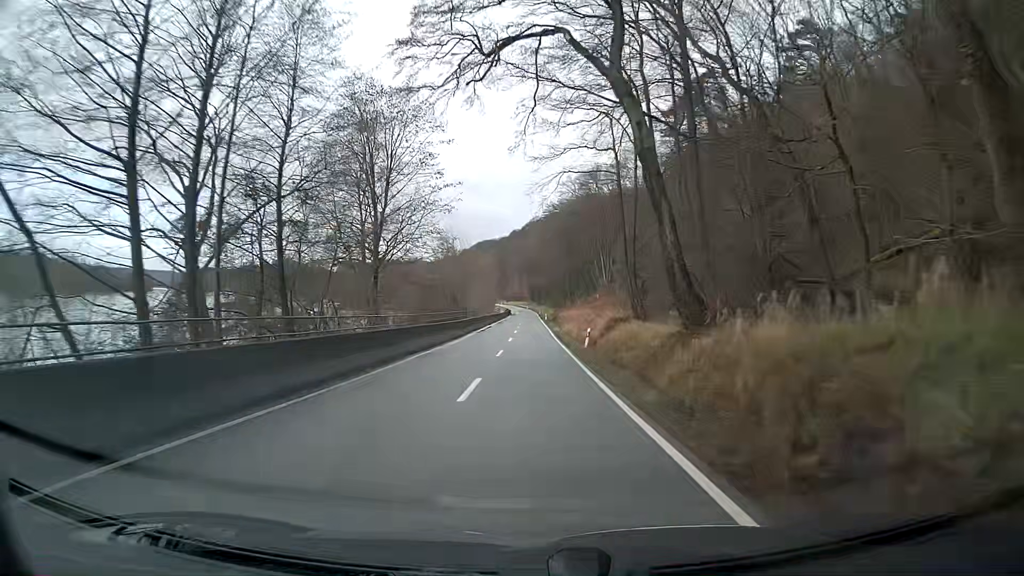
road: secondary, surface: asphalt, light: Day
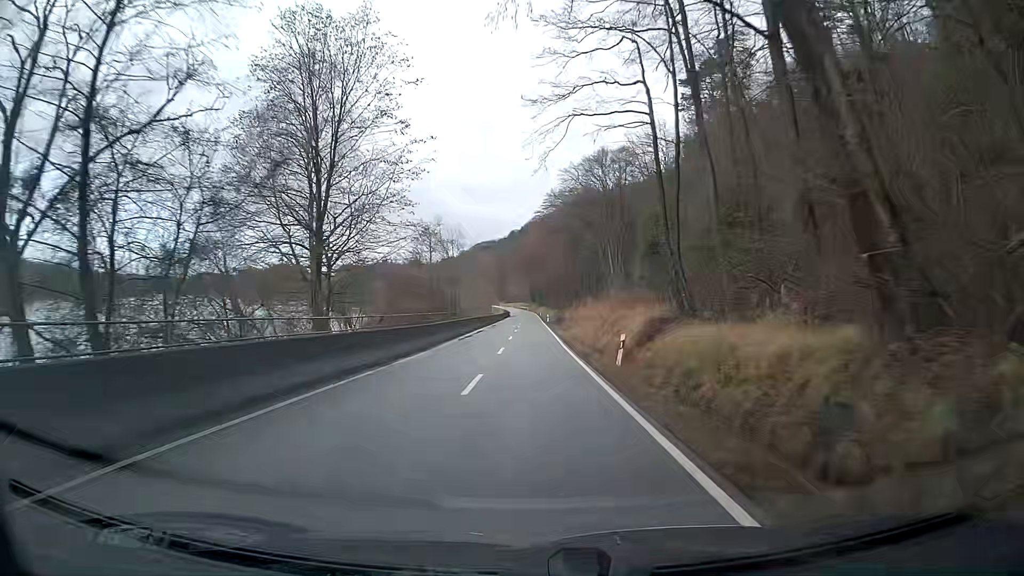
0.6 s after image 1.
(0.0, +11.2) m; 0°
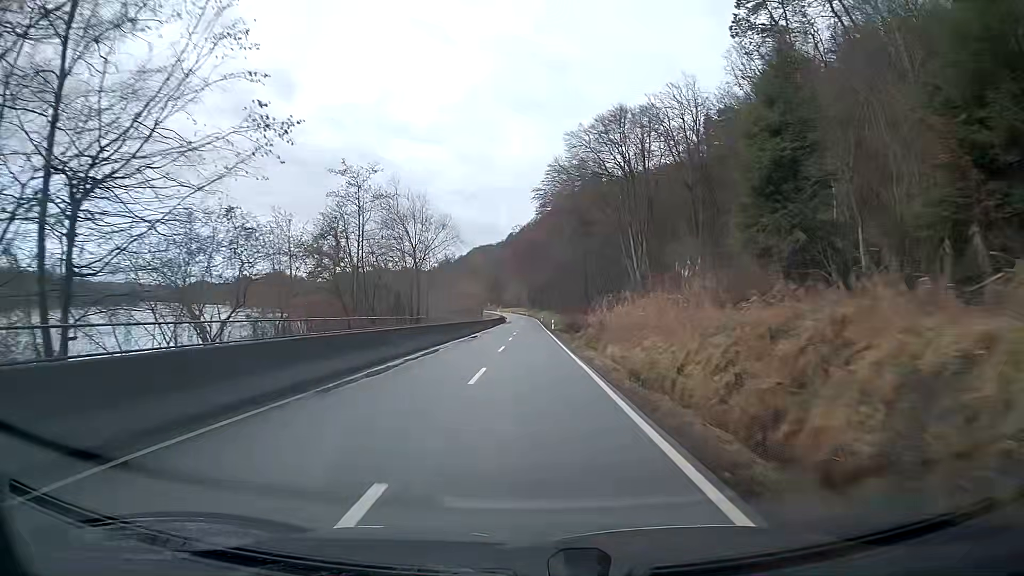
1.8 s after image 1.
(-0.1, +22.4) m; 0°
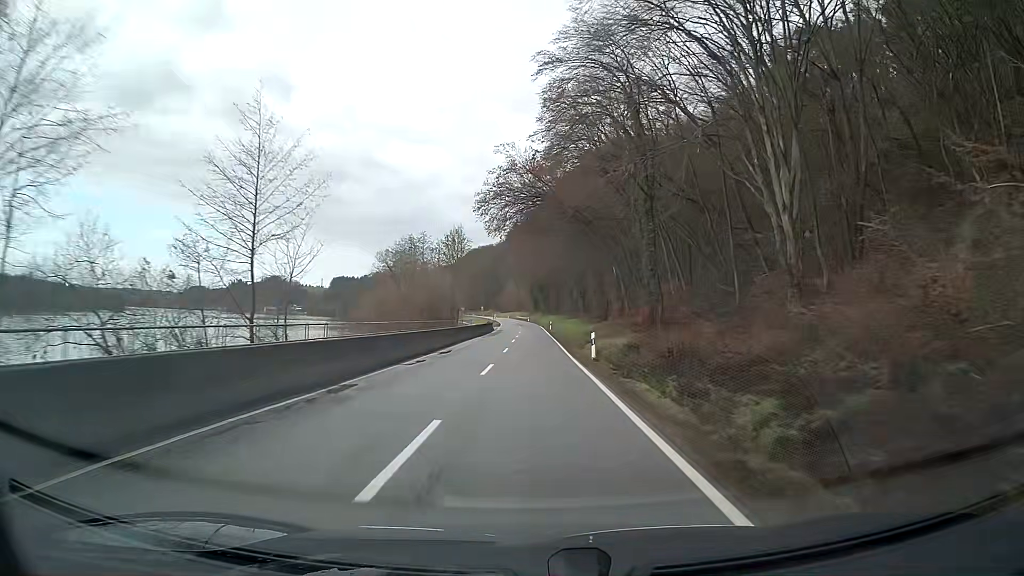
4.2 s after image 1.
(-0.1, +44.4) m; 0°
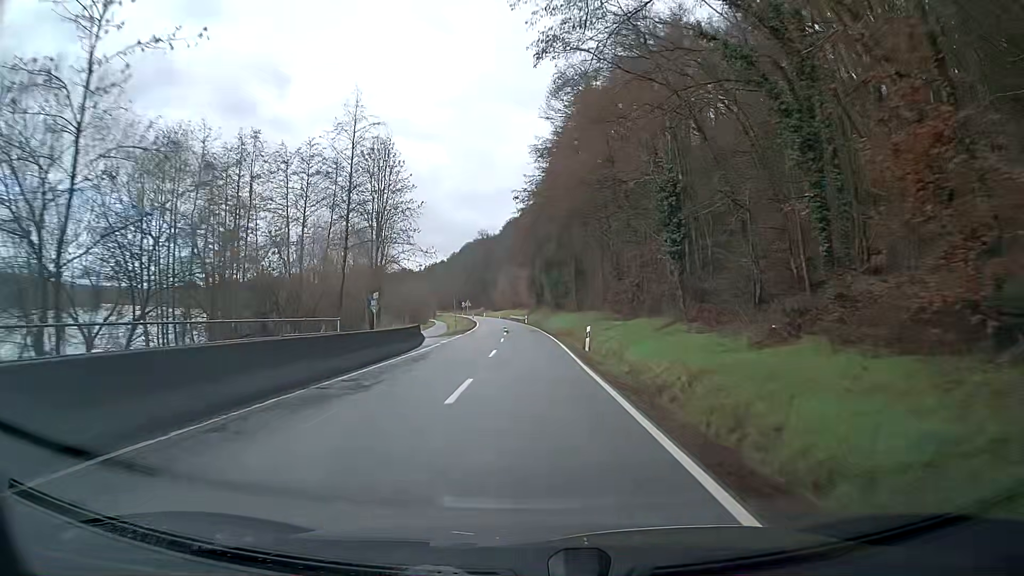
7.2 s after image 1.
(-0.1, +54.9) m; 0°
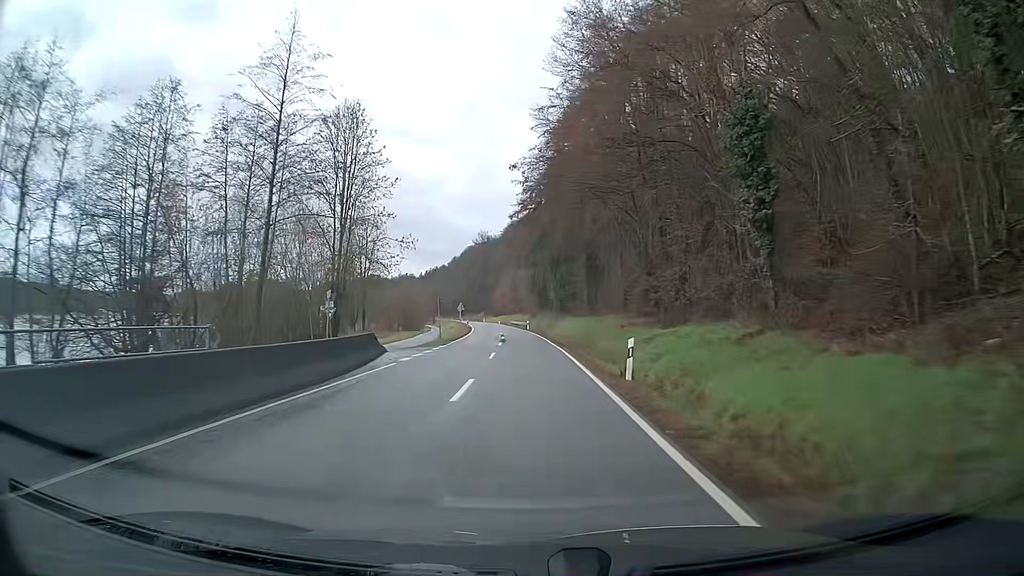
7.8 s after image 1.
(0.0, +10.9) m; 0°
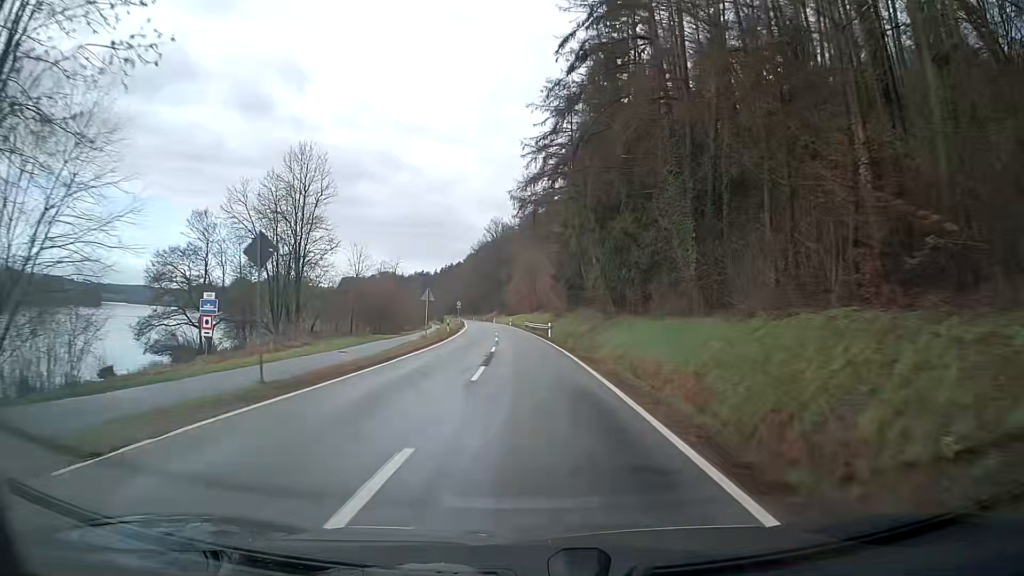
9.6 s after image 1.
(-0.6, +32.6) m; -2°
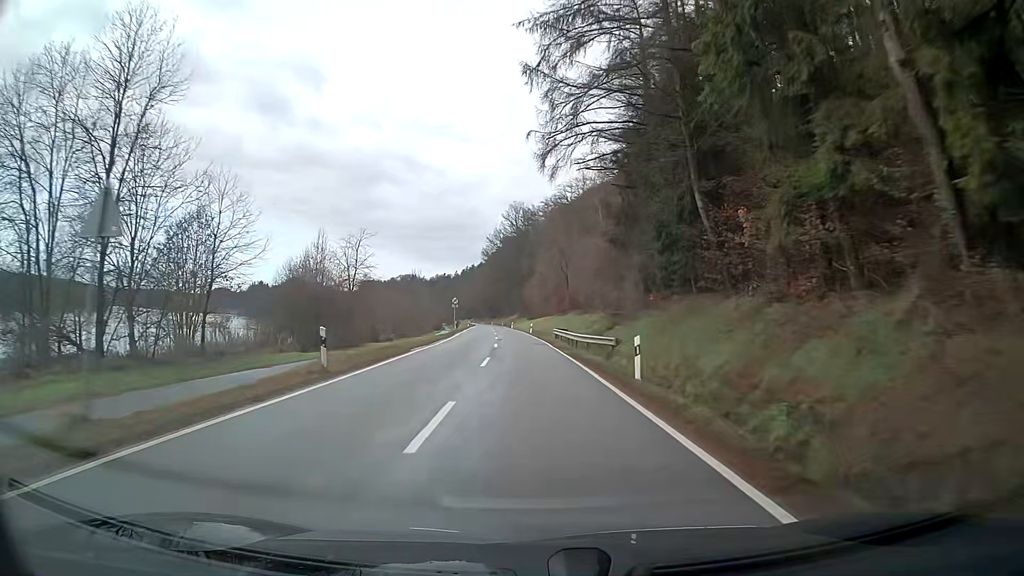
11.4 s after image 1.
(-0.5, +32.6) m; -2°
